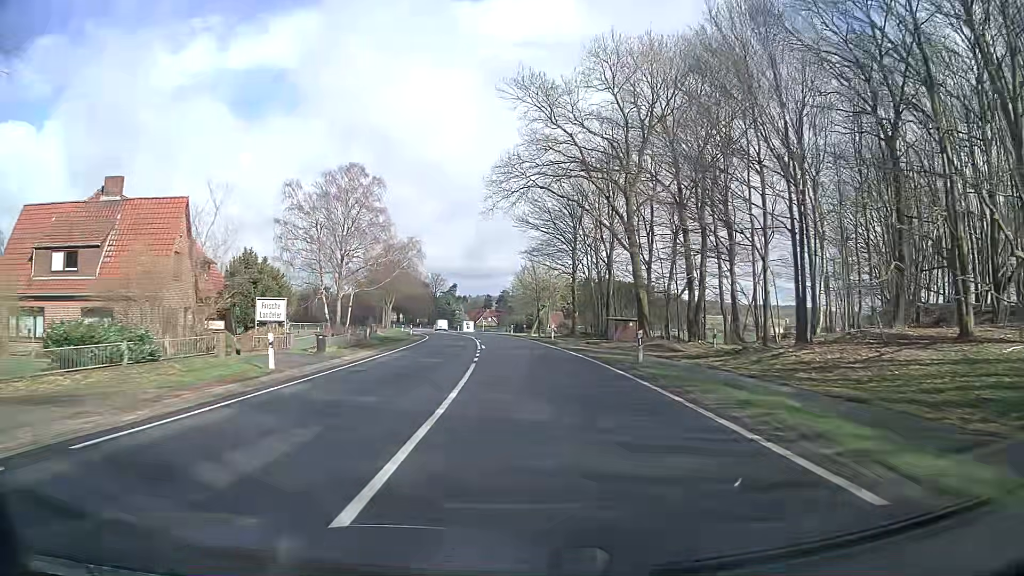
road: primary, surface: asphalt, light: Day
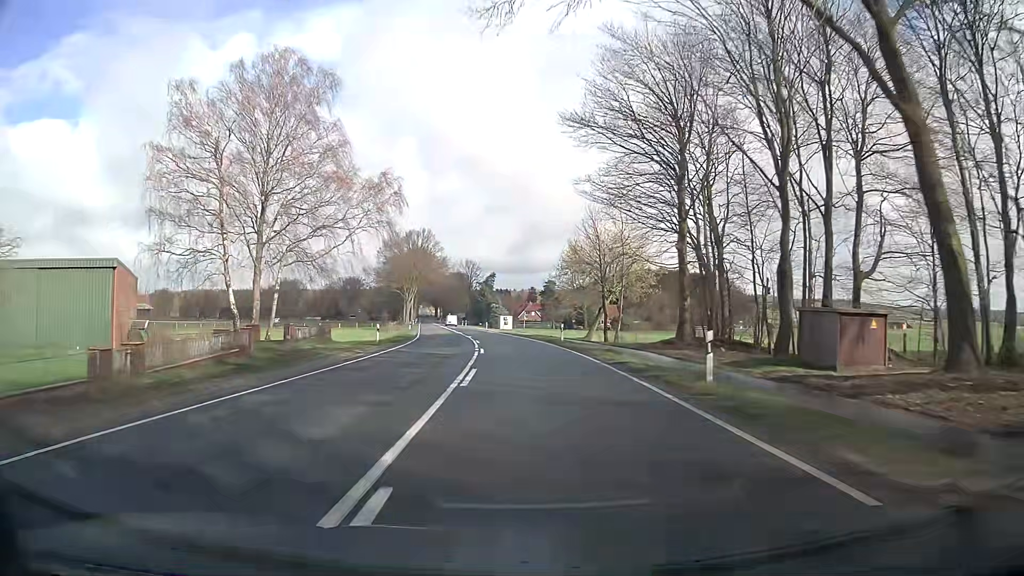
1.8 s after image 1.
(-0.9, +31.9) m; -4°
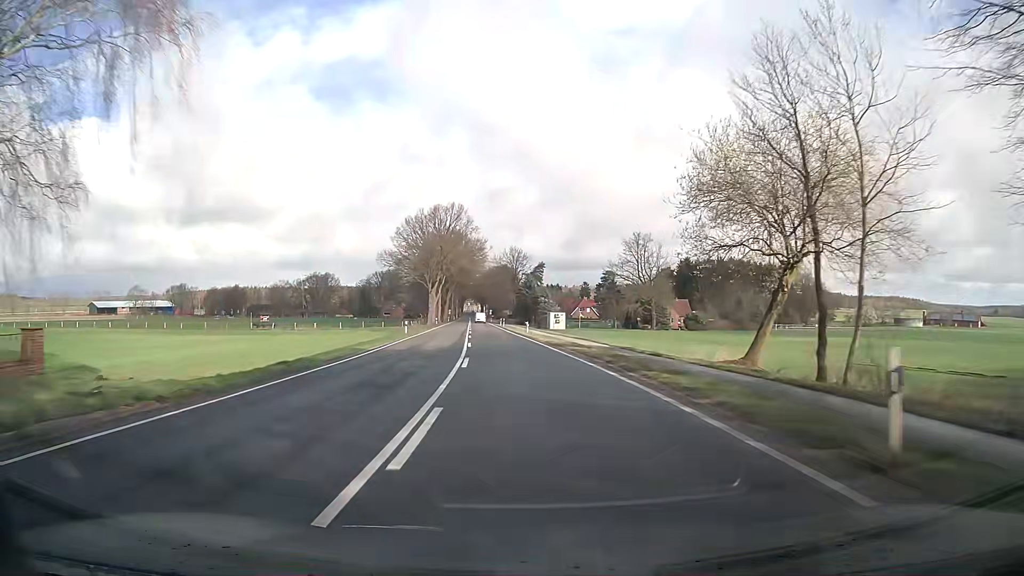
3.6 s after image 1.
(-1.1, +32.1) m; -4°
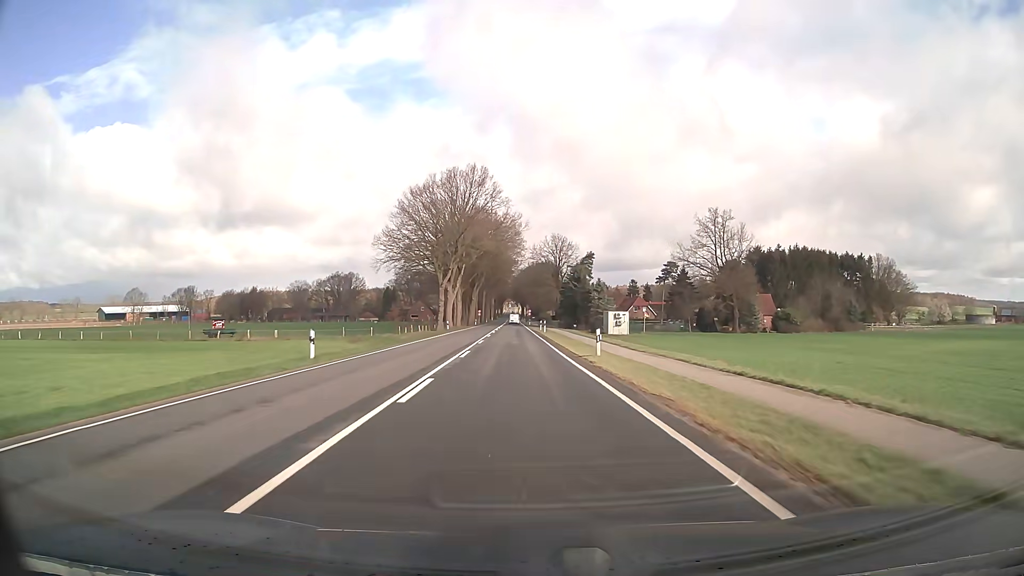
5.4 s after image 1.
(-0.9, +32.5) m; -3°
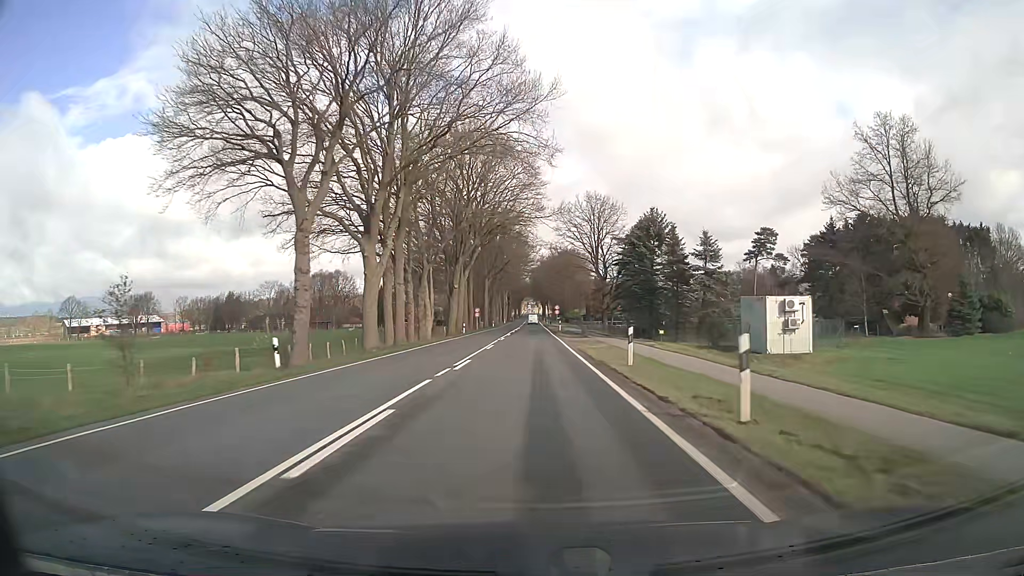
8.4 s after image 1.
(-1.3, +54.8) m; -2°
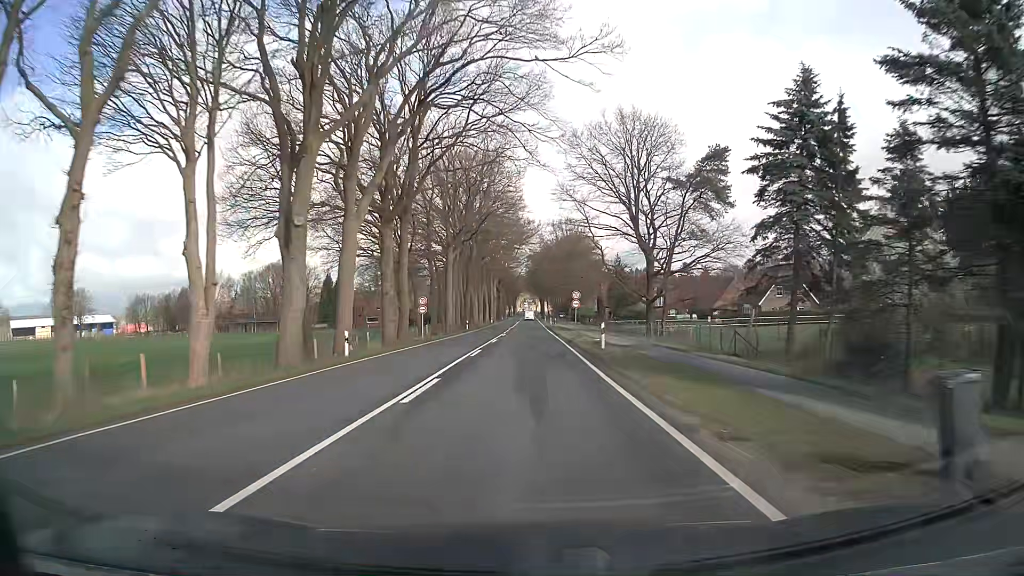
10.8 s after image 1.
(+0.1, +44.4) m; 0°
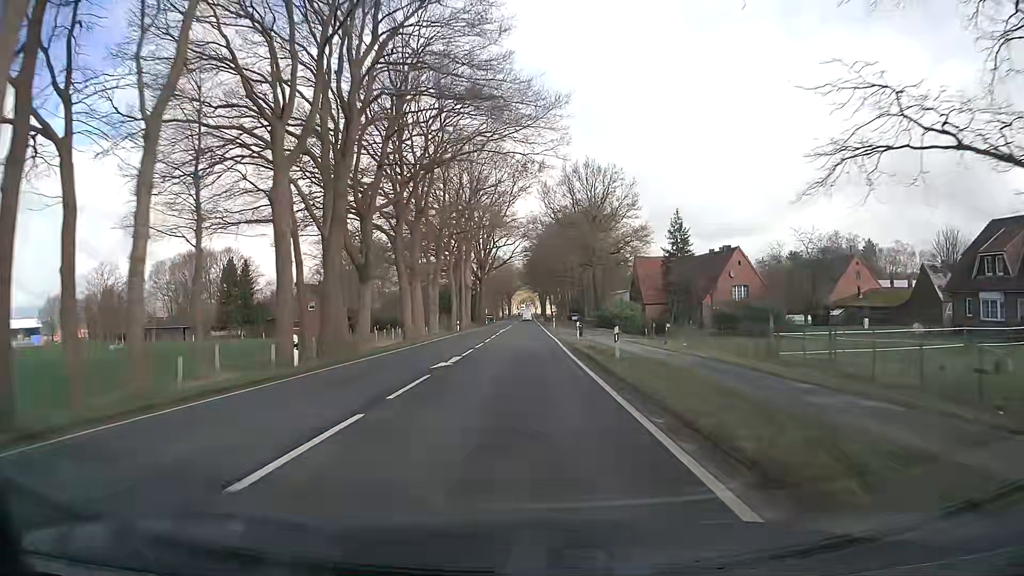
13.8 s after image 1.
(-0.1, +56.0) m; 0°
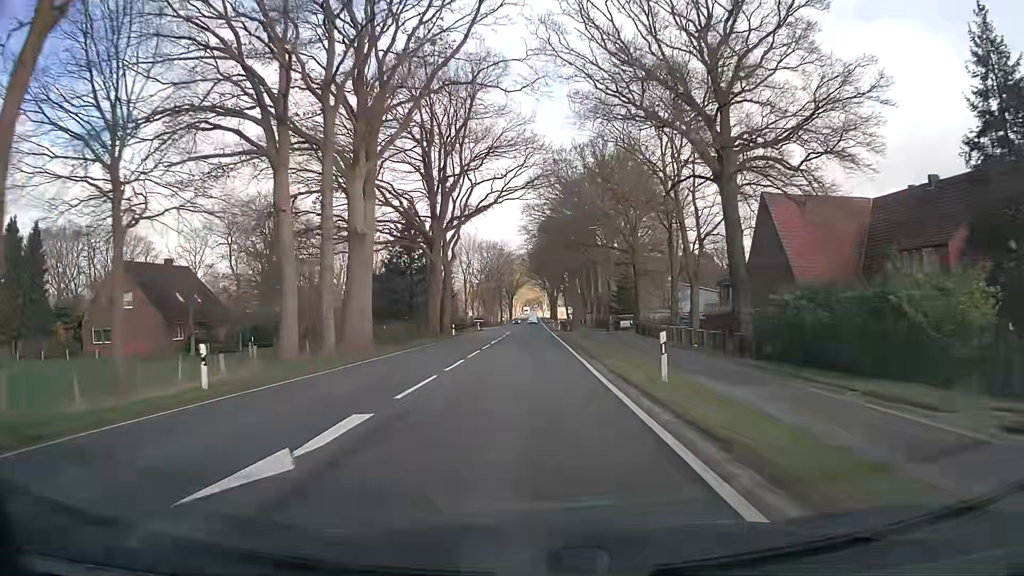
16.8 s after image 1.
(0.0, +56.6) m; 0°
(0, +10) (0, +20) (0, +30) (0, +40) (0, +50) (0, +60) (0, +70) (0, +80) (0, +90) (0, +100) m
